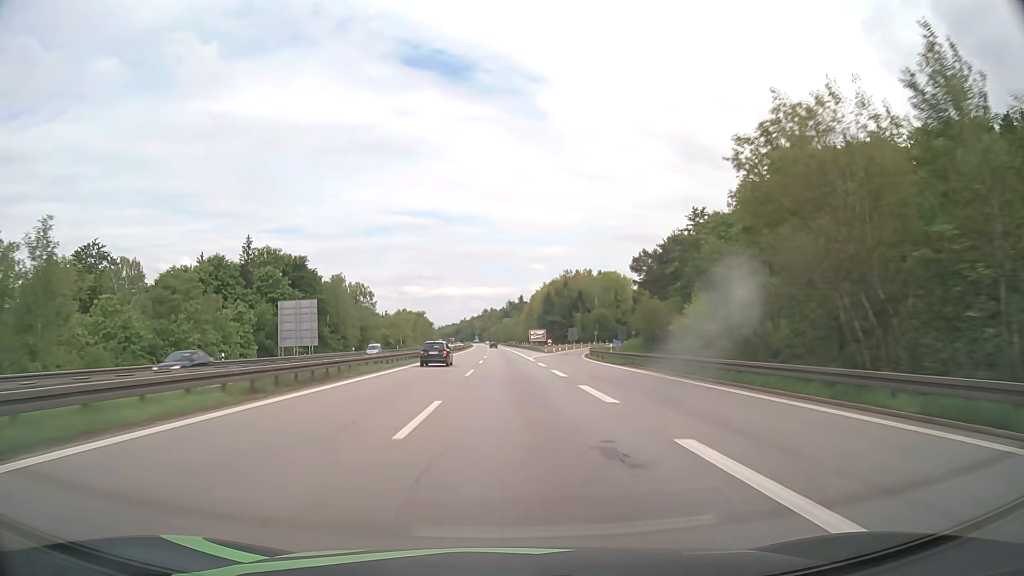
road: motorway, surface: asphalt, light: Day
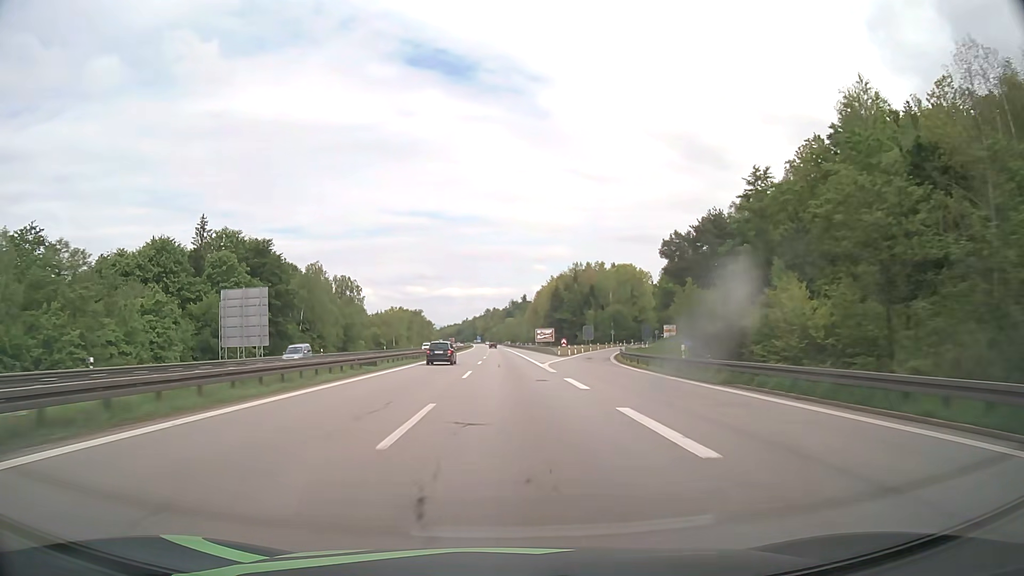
(0.0, +19.3) m; 0°
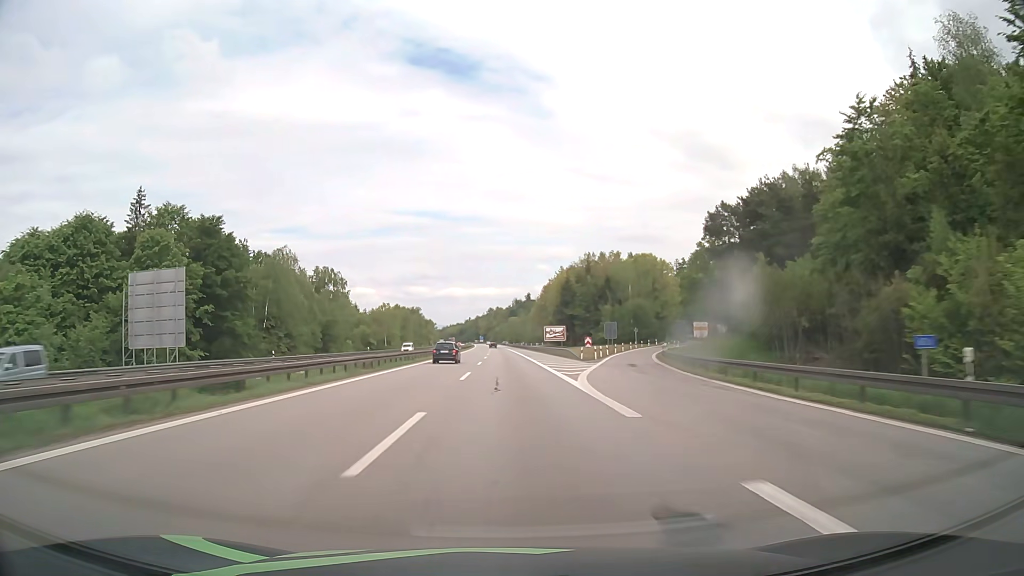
(0.0, +19.3) m; 0°
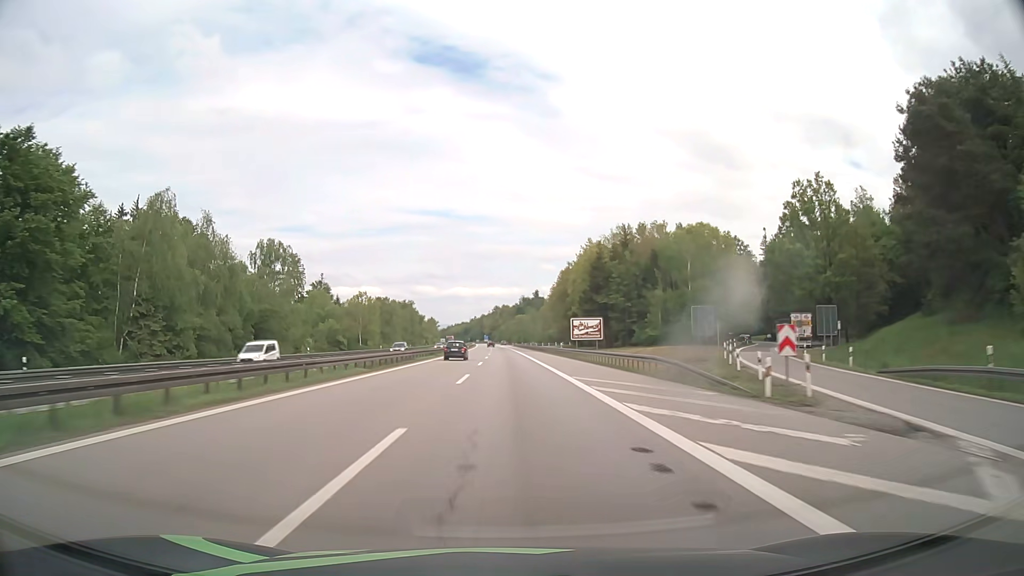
(-0.2, +38.6) m; -1°
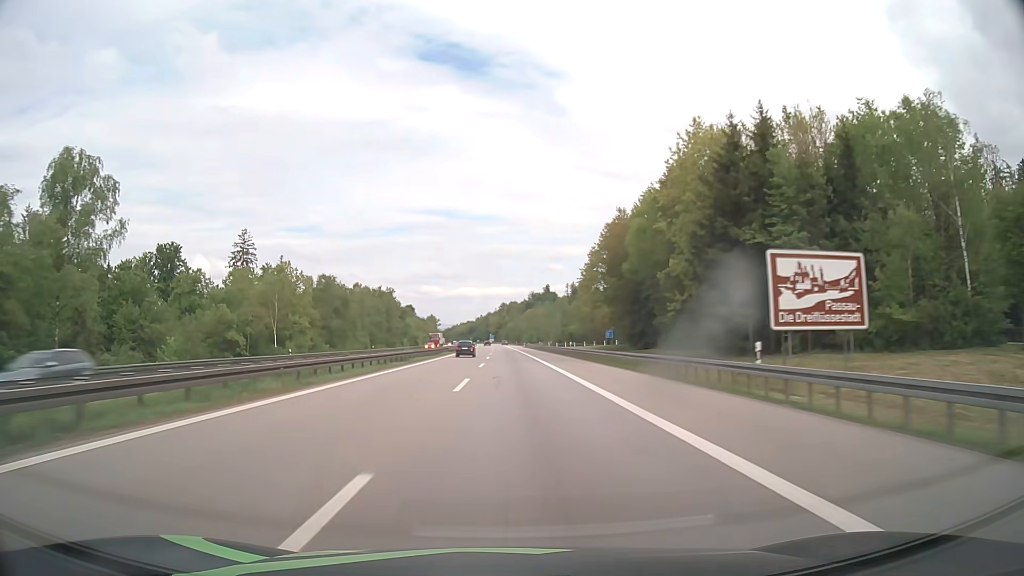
(-0.3, +57.7) m; -1°
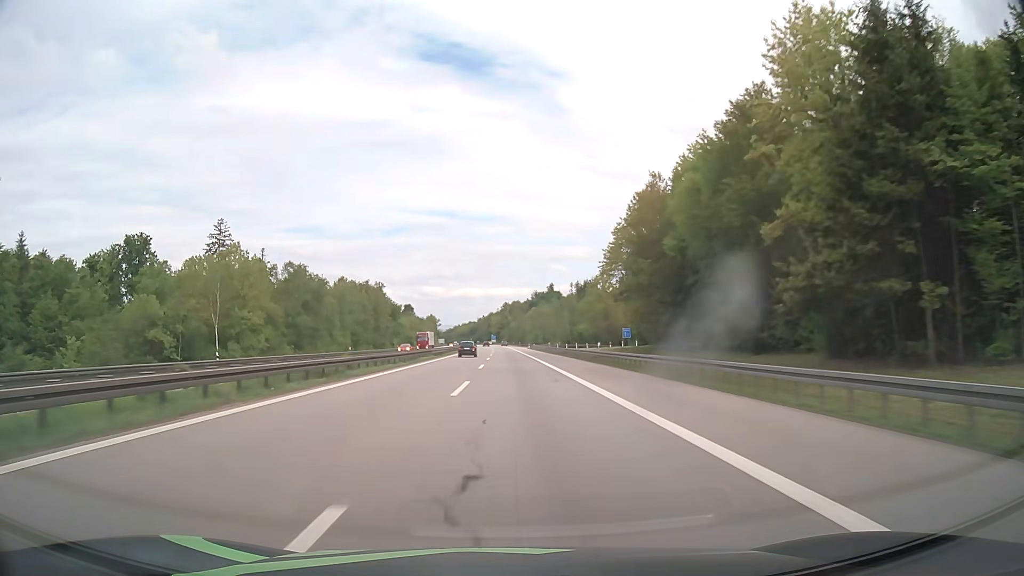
(0.0, +19.2) m; 0°
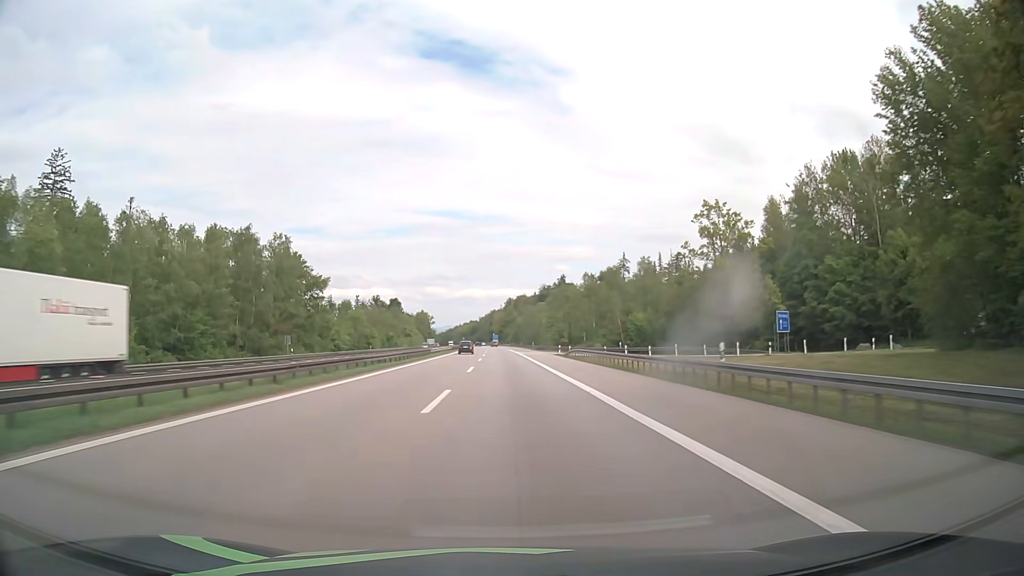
(-0.2, +76.3) m; 0°
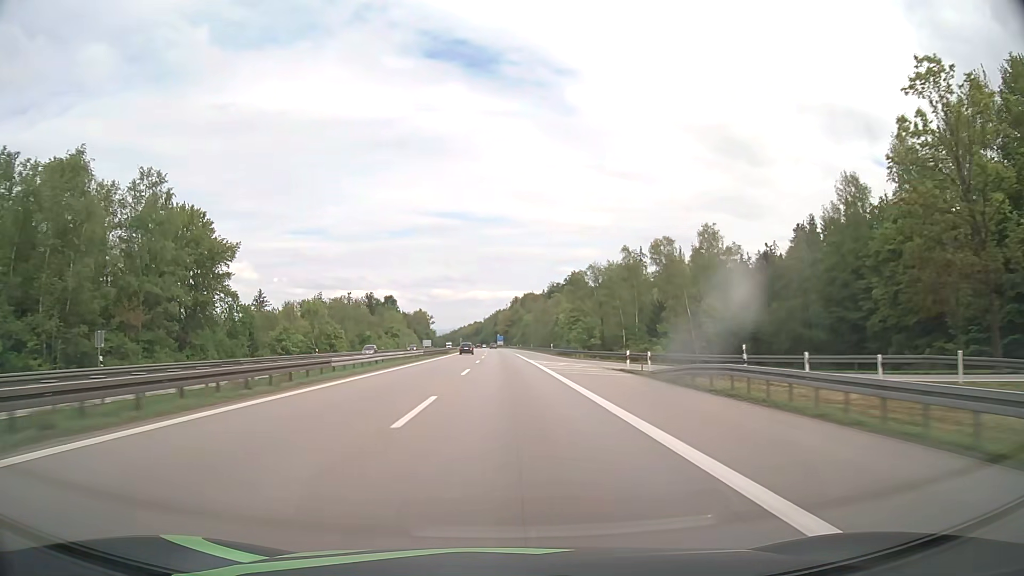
(-0.1, +38.0) m; 0°
(0, +10) (0, +20) (0, +30) (0, +40) (0, +50) (-1, +60) (-1, +70) (-1, +80) (-1, +90) (-1, +100) m
